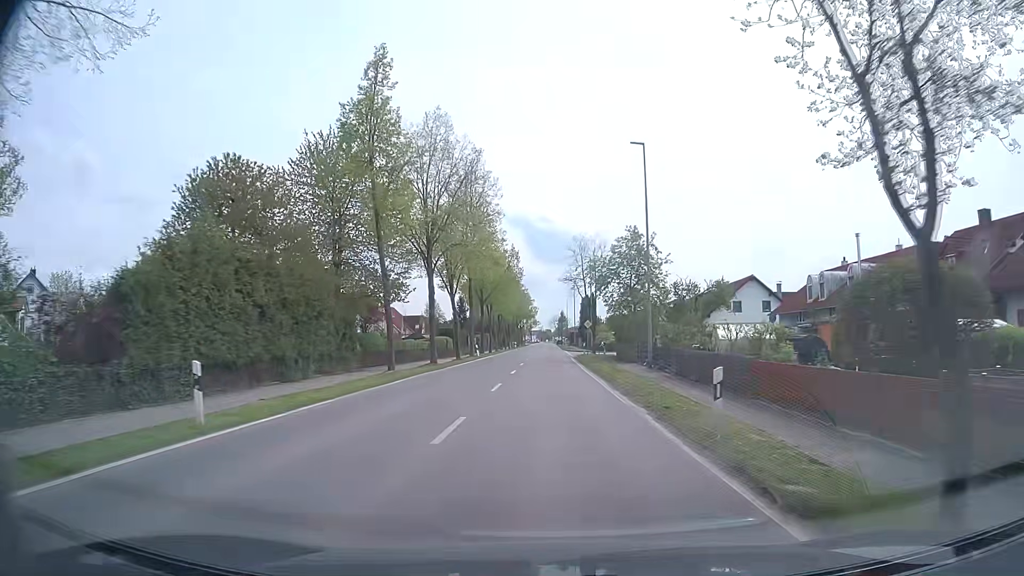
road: tertiary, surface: asphalt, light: Day
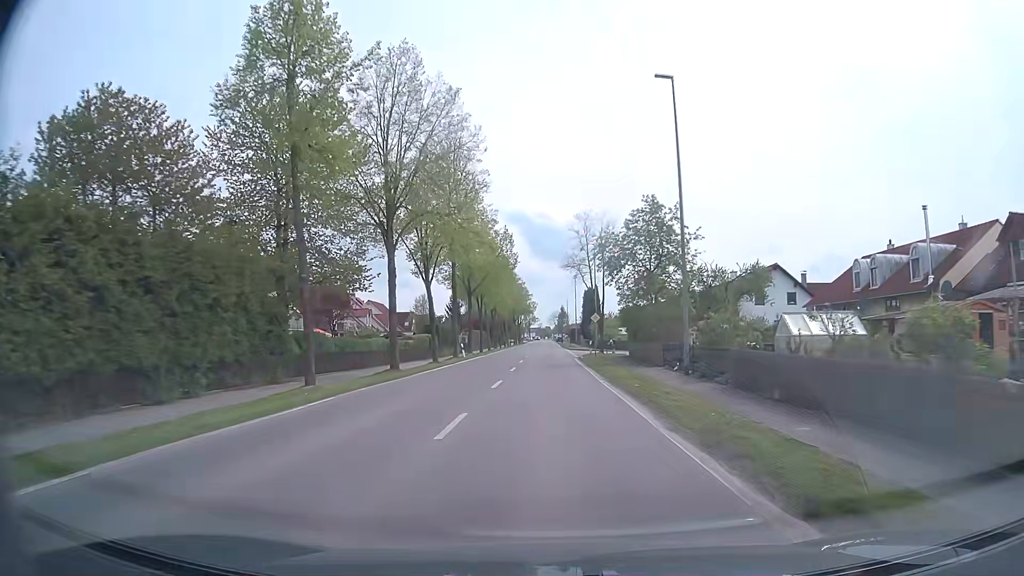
(0.0, +8.7) m; 0°
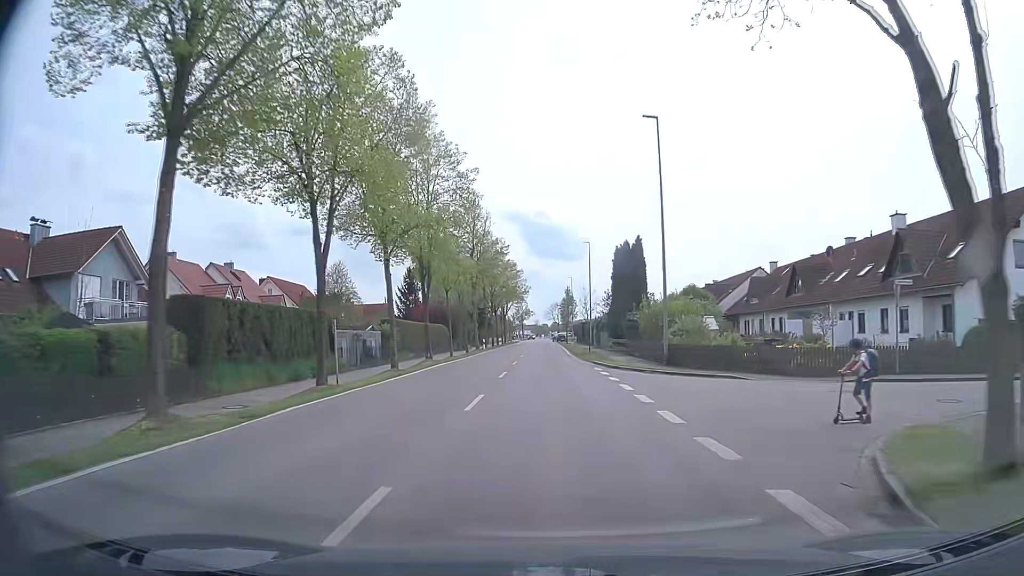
(-0.4, +41.9) m; 0°
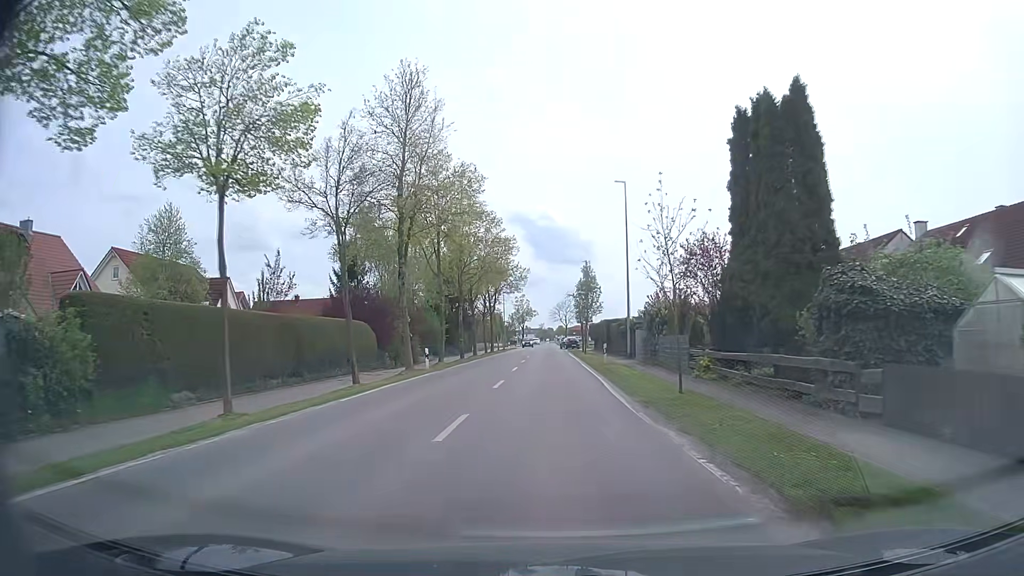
(-0.1, +30.1) m; -1°
(0, +10) (0, +20) (0, +30) (0, +40) (0, +50) (0, +60) (0, +70) (-1, +80) (-1, +90) (0, +100) m
